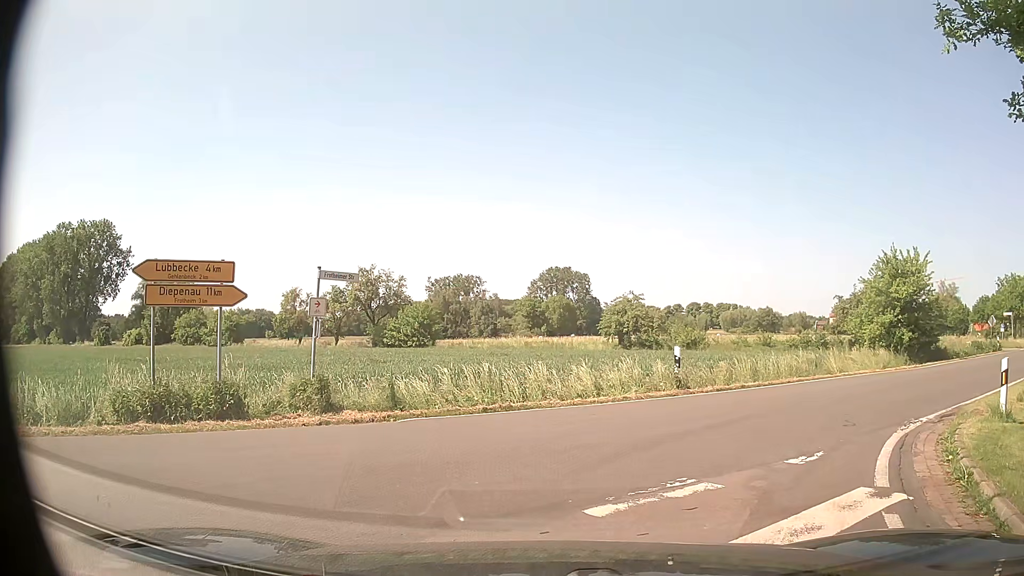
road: tertiary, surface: asphalt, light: Day
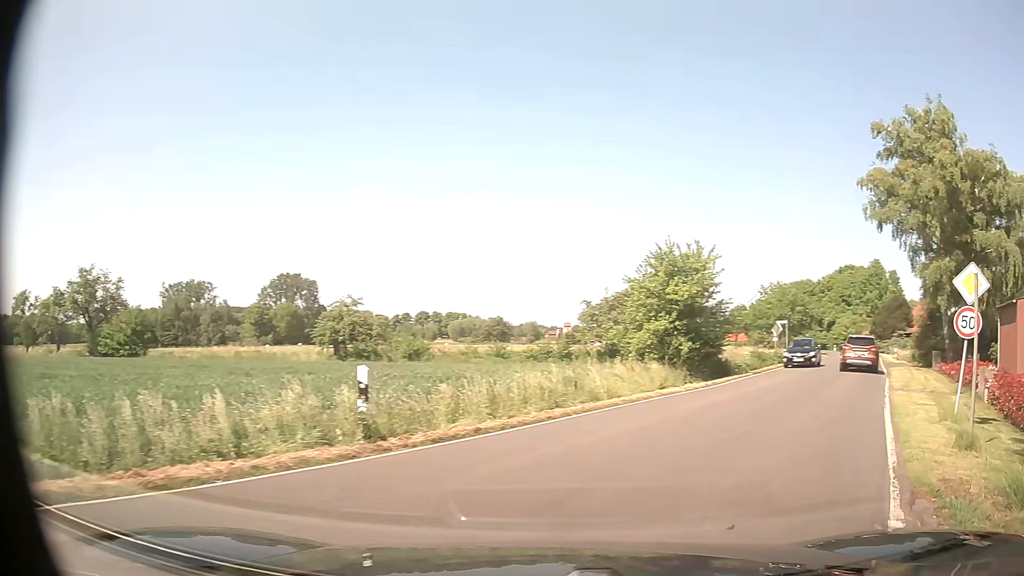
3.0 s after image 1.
(+1.1, +7.2) m; +22°
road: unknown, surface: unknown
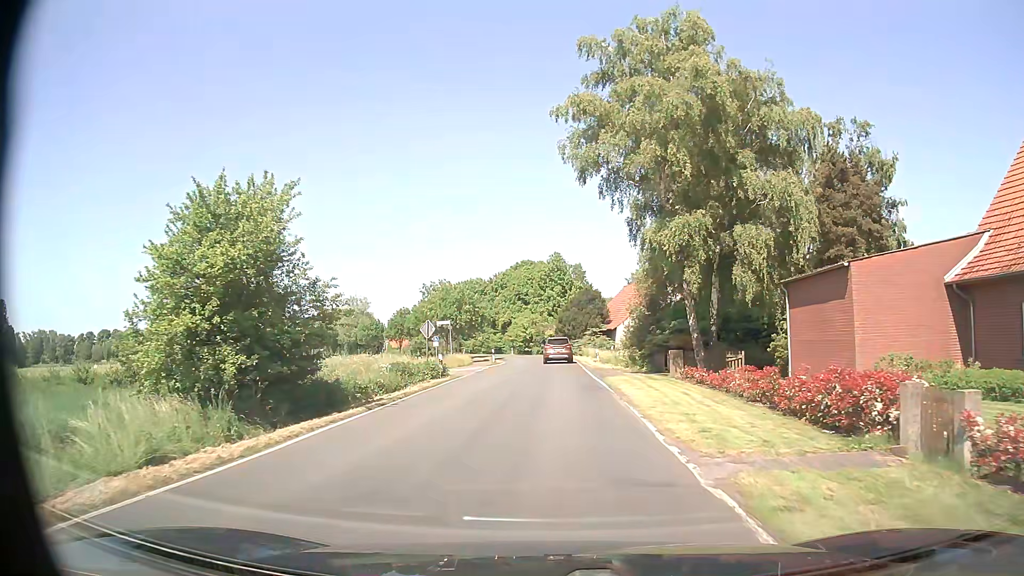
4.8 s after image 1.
(+5.2, +13.0) m; +29°
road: secondary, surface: asphalt
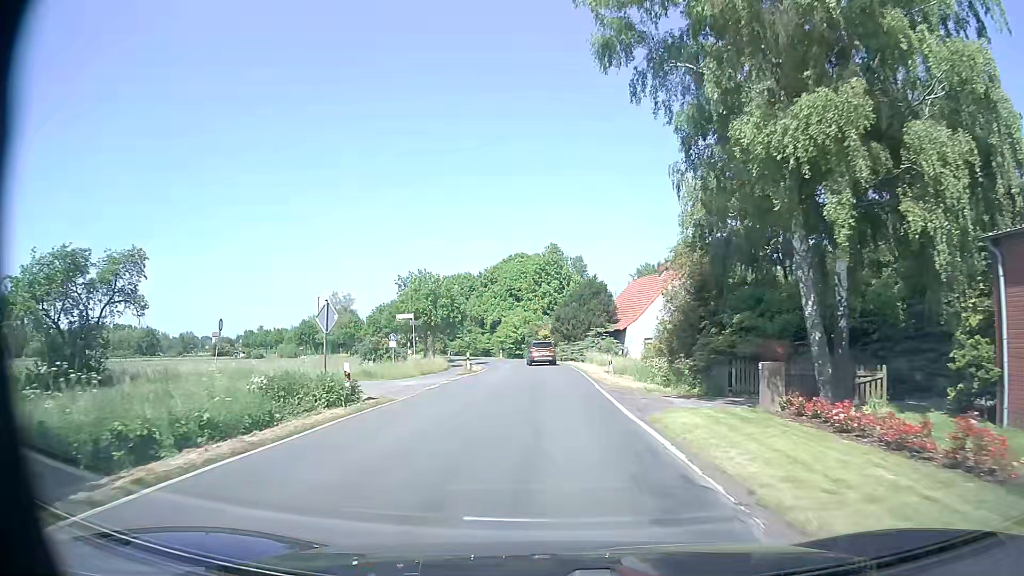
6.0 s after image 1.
(+0.1, +13.6) m; +1°
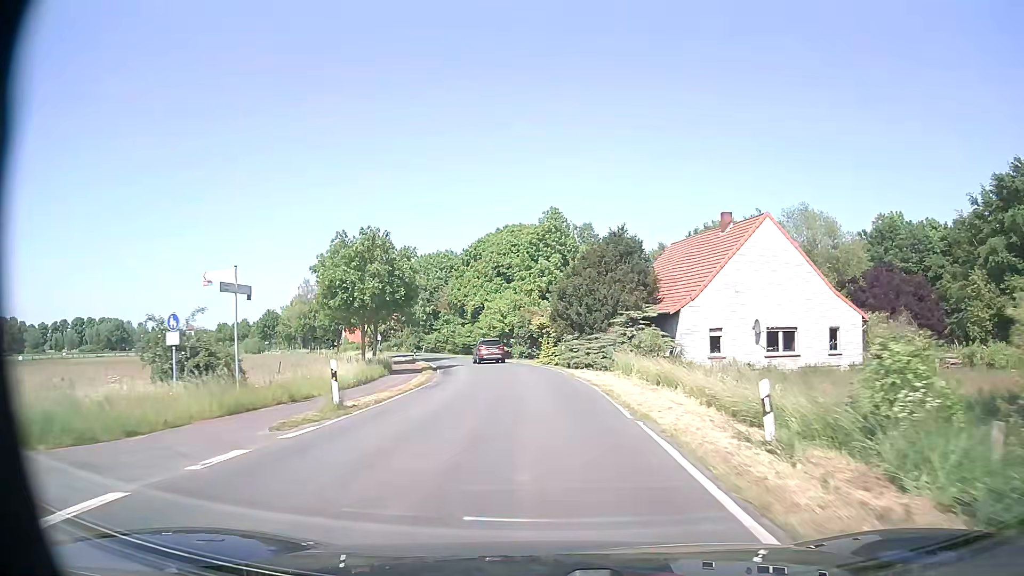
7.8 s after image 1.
(0.0, +24.4) m; 0°
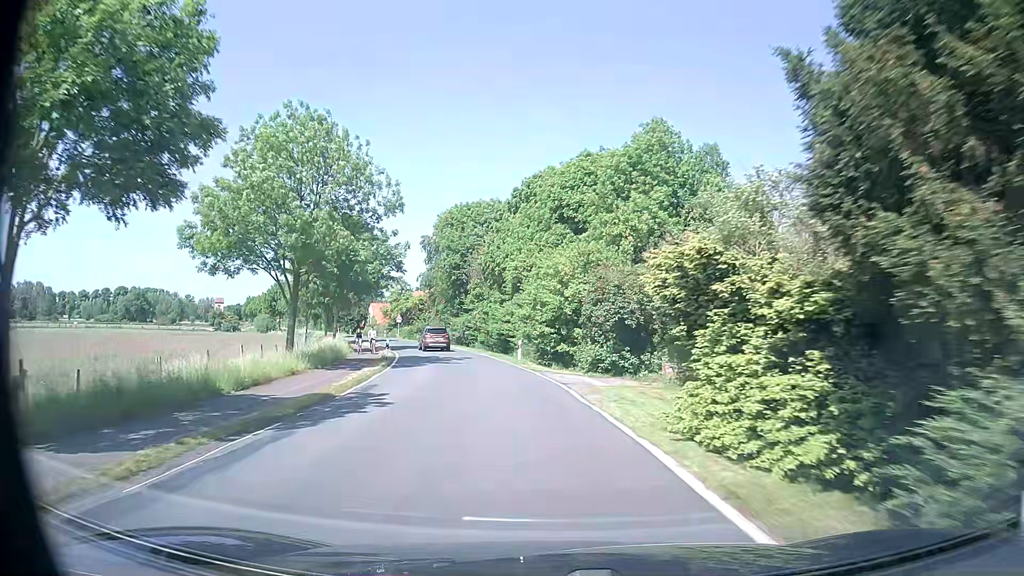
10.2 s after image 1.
(-1.4, +31.7) m; -6°
(0, +10) (-1, +20) (-2, +30) (-4, +40) (-7, +49) (-10, +59) (-13, +68) (-17, +77) (-22, +86) (-27, +95) m
